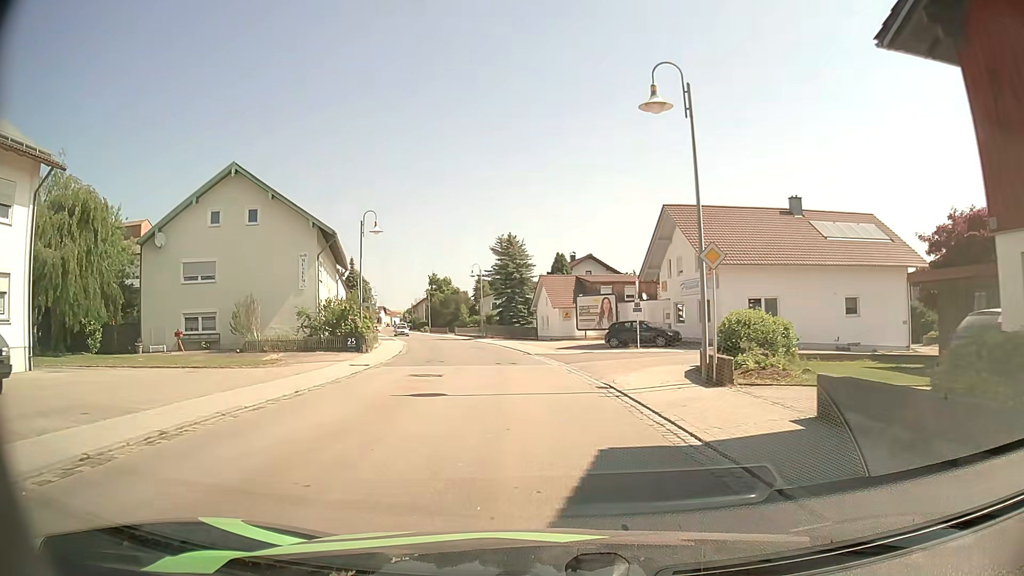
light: Day
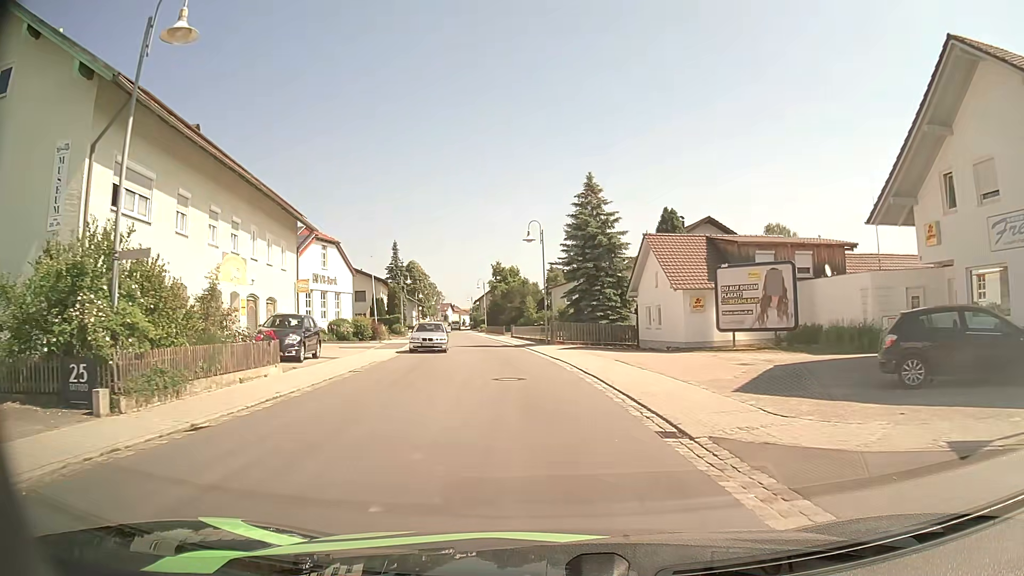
(-1.4, +25.3) m; -6°
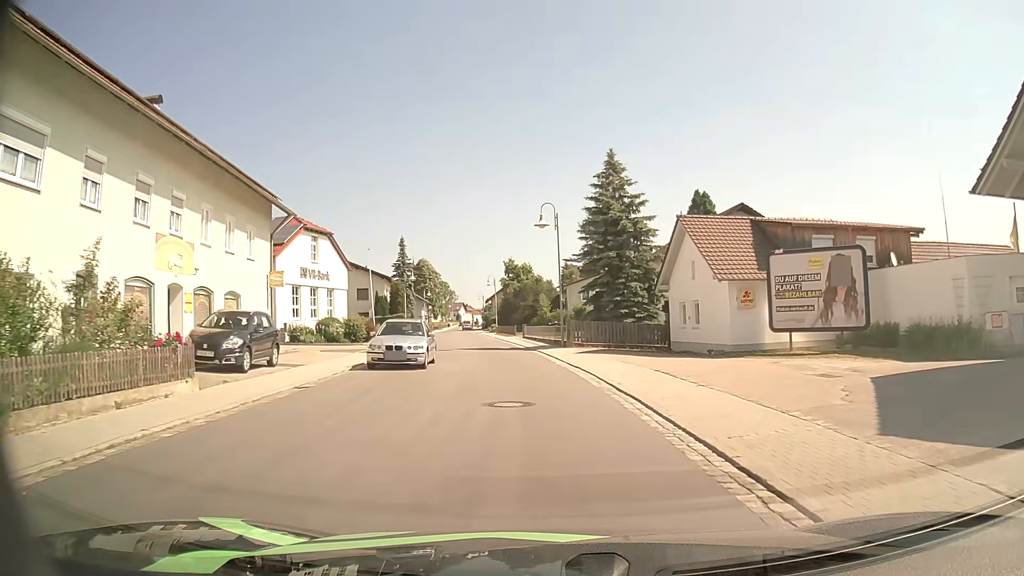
(0.0, +5.4) m; -1°
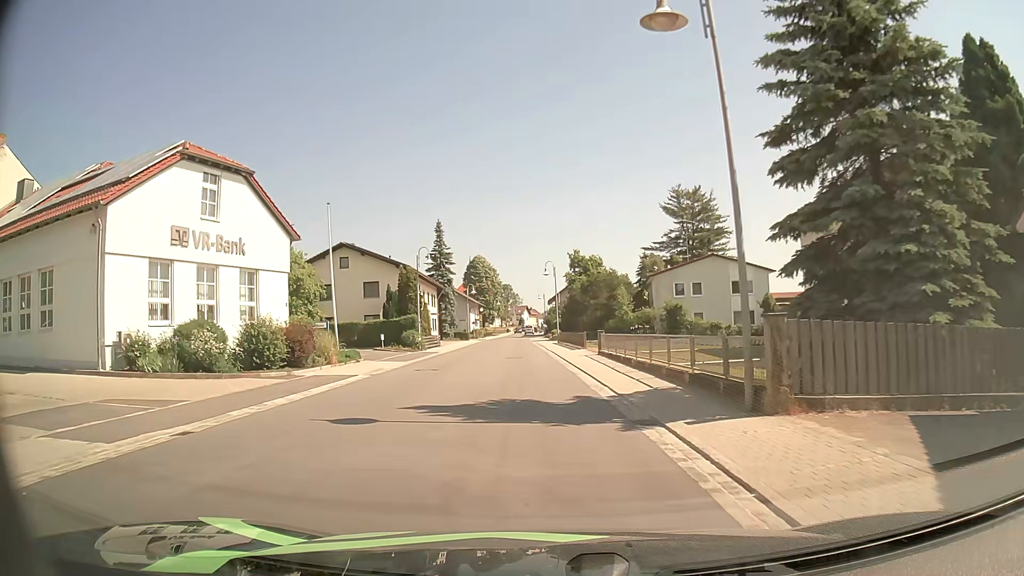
(-1.1, +23.0) m; -6°
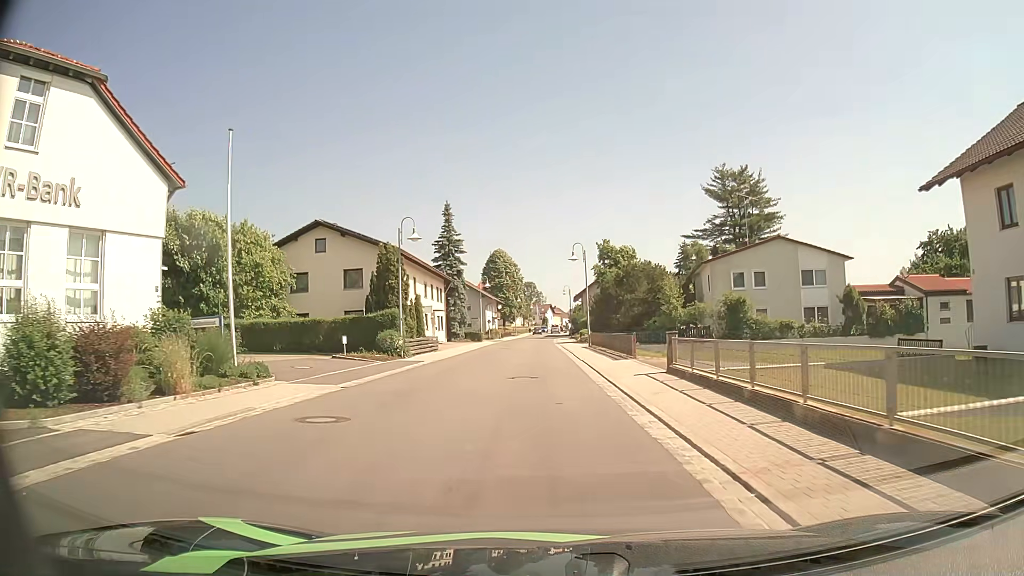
(-0.3, +12.4) m; -2°
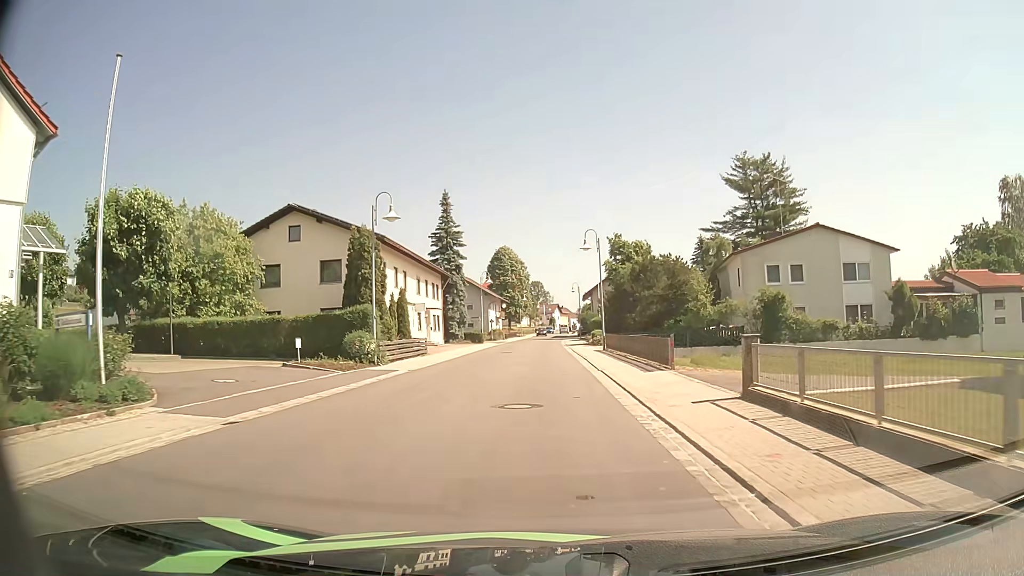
(-0.1, +6.5) m; -1°
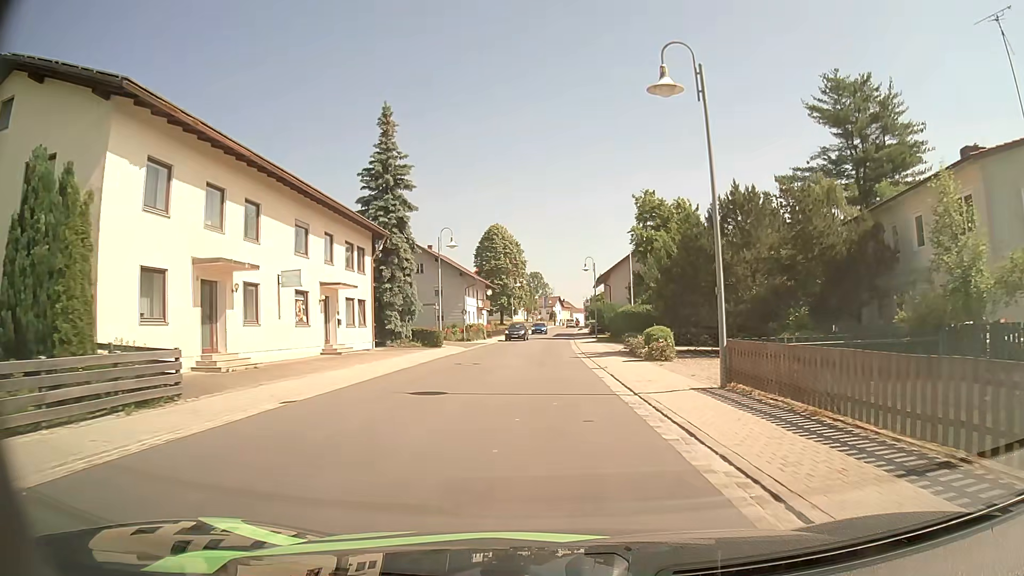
(-0.1, +26.3) m; 0°
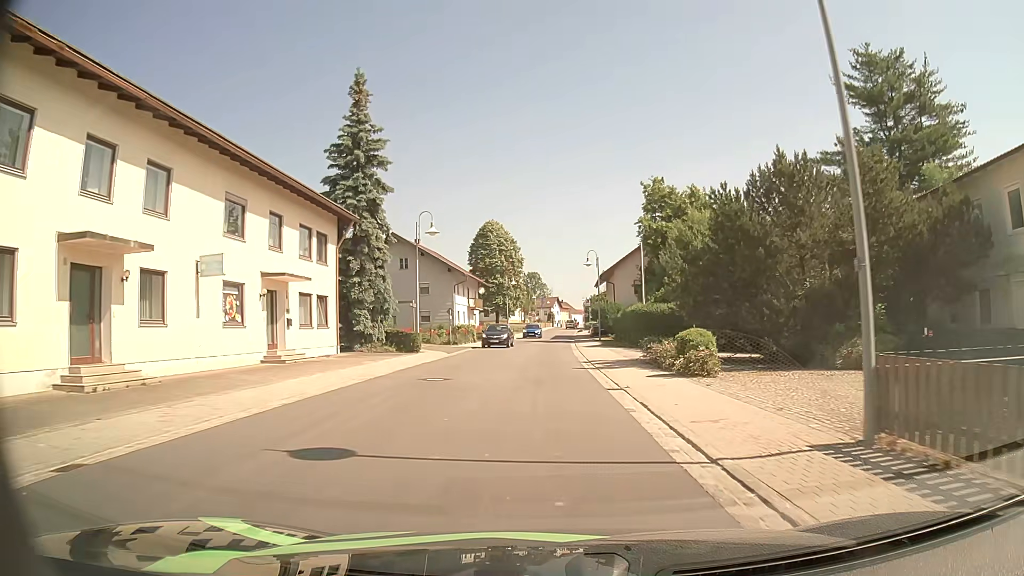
(0.0, +6.3) m; 0°
